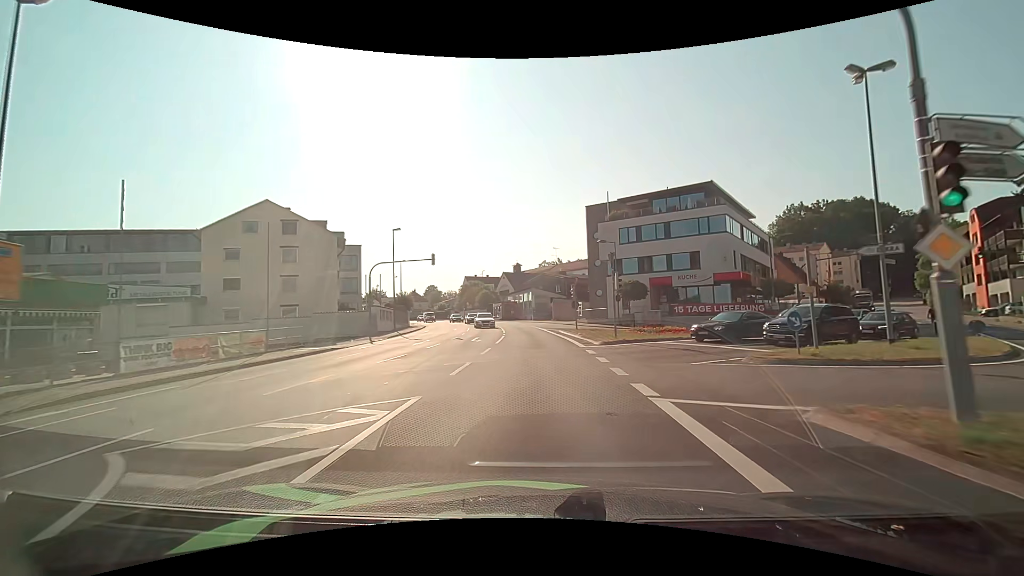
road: tertiary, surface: asphalt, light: Day
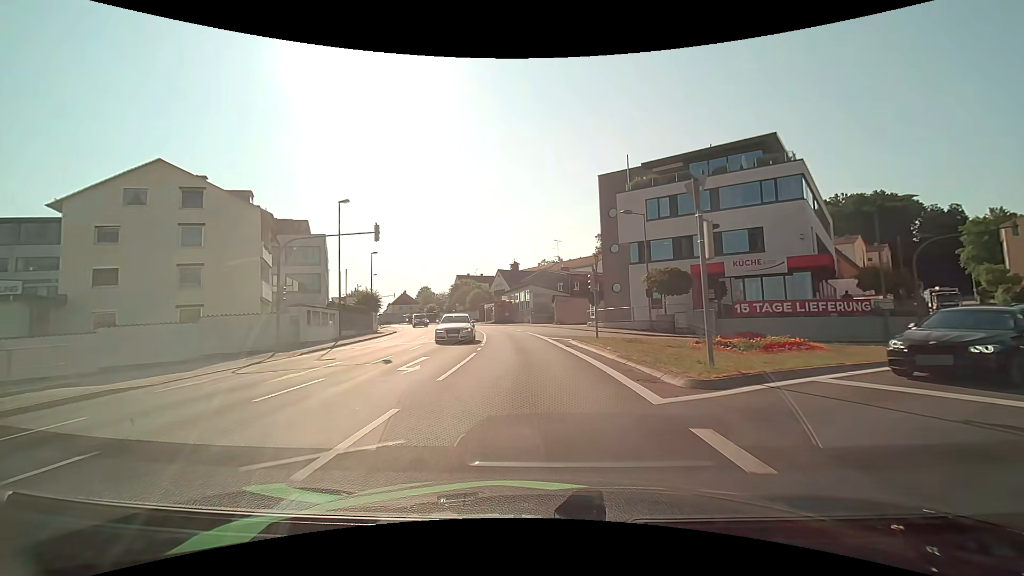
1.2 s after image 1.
(0.0, +13.5) m; 0°
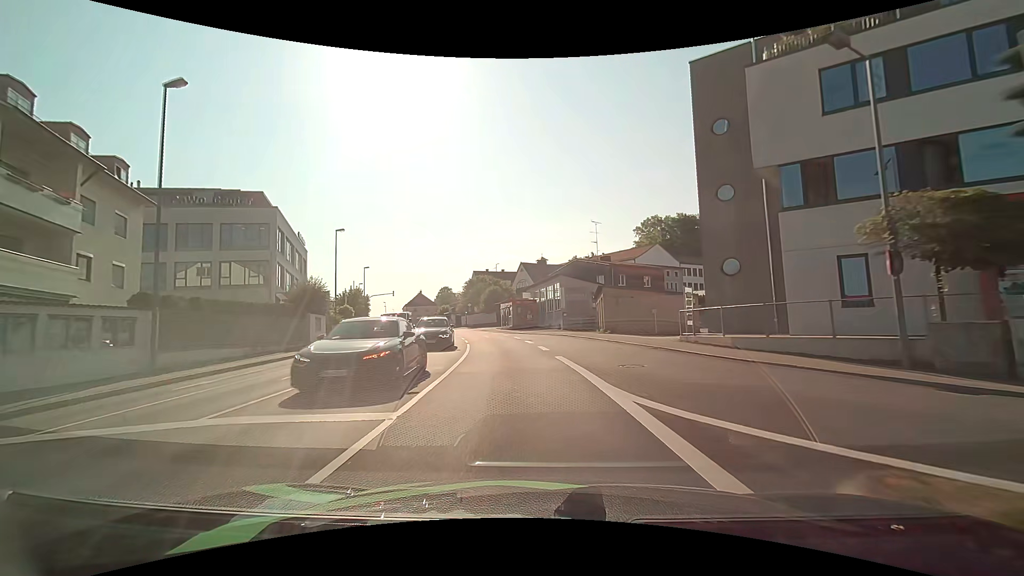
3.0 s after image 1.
(-0.4, +20.3) m; -3°
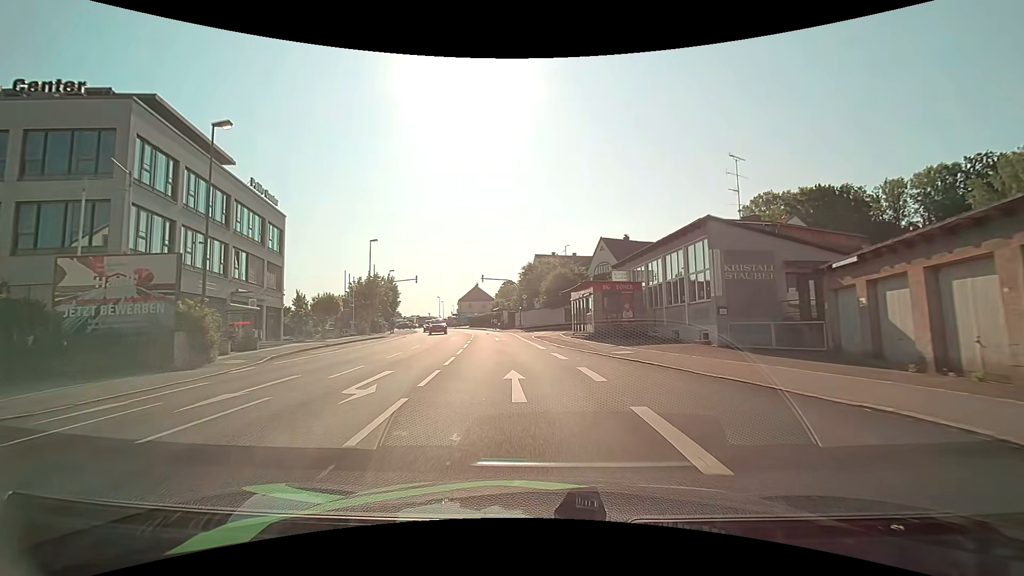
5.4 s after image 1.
(-1.8, +27.1) m; -8°
(0, +10) (-1, +20) (-2, +30) (-3, +40) (-5, +50) (-7, +60) (-9, +69) (-12, +79) (-15, +88) (-18, +98) m
